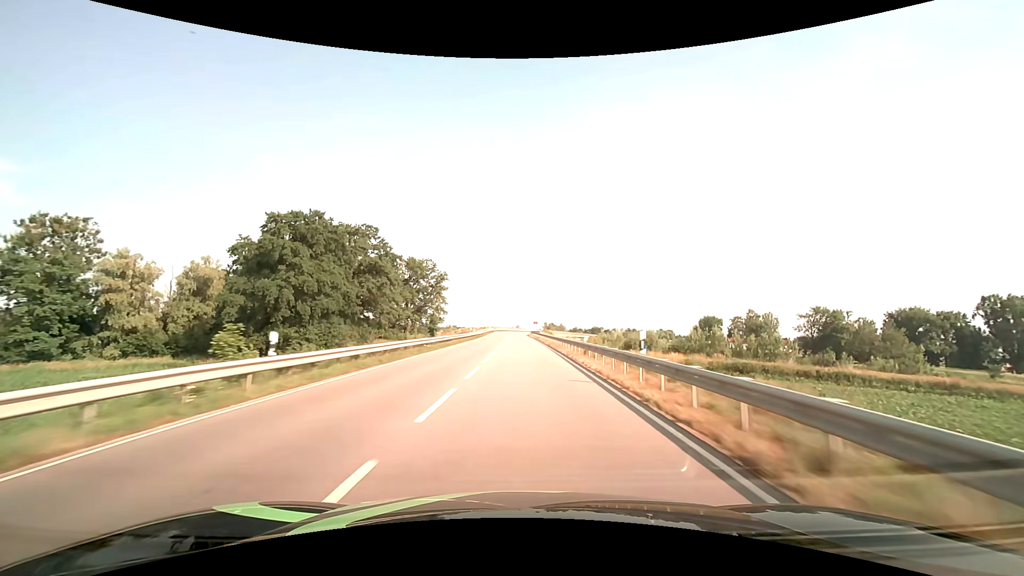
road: secondary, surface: asphalt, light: Day
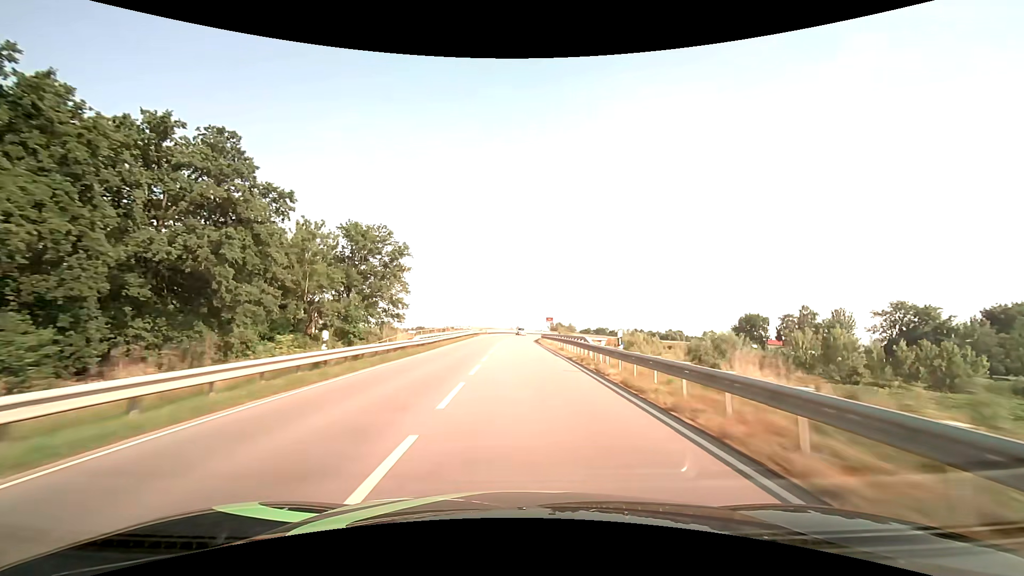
(0.0, +47.3) m; 0°
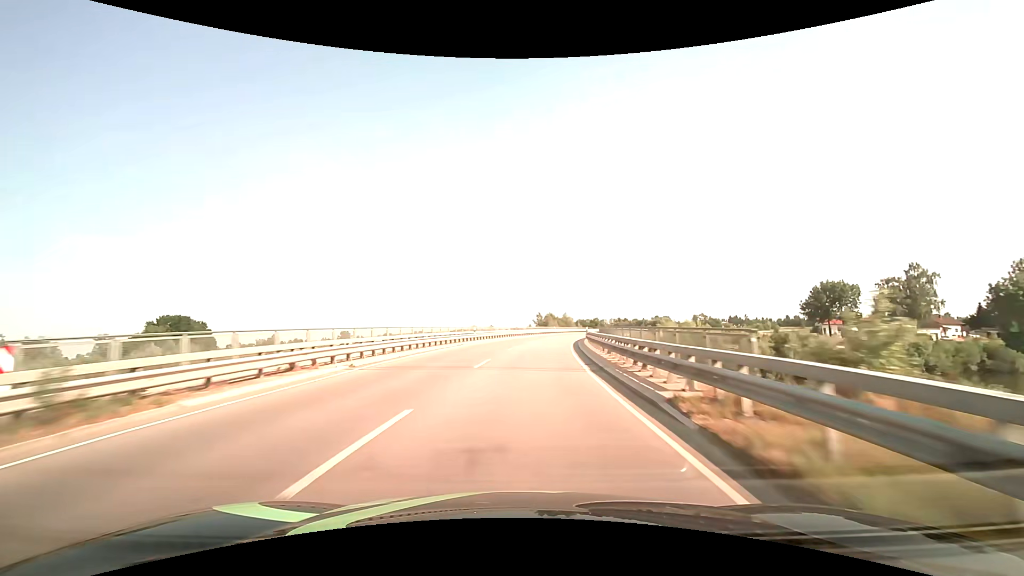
(+0.8, +73.6) m; +3°
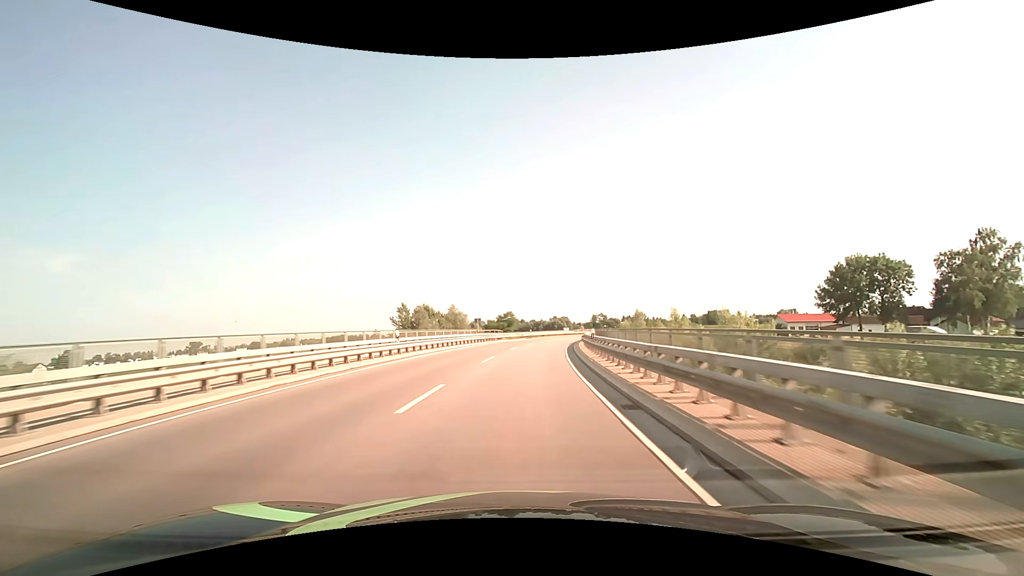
(+7.1, +67.0) m; +12°
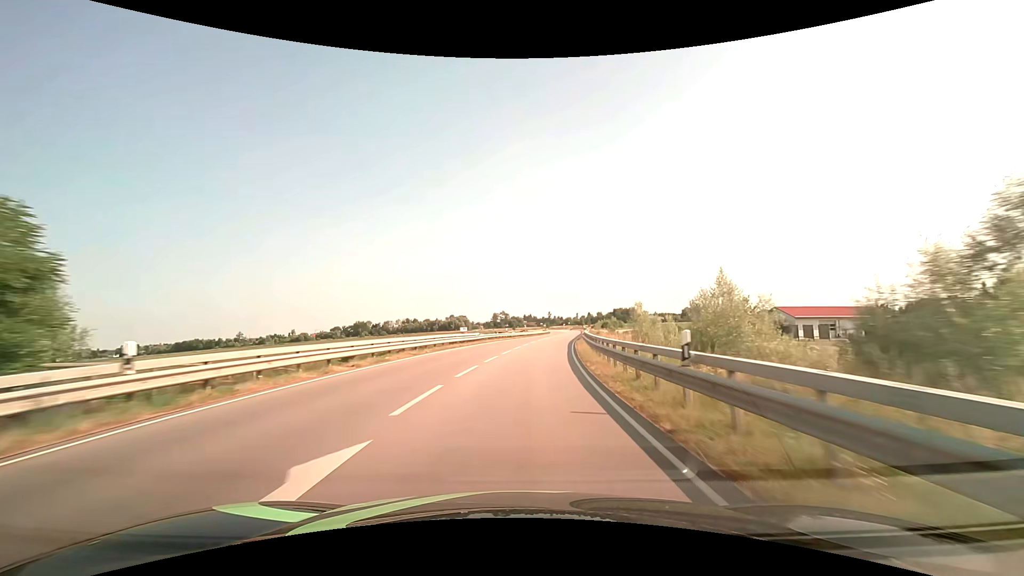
(+6.5, +66.4) m; +12°
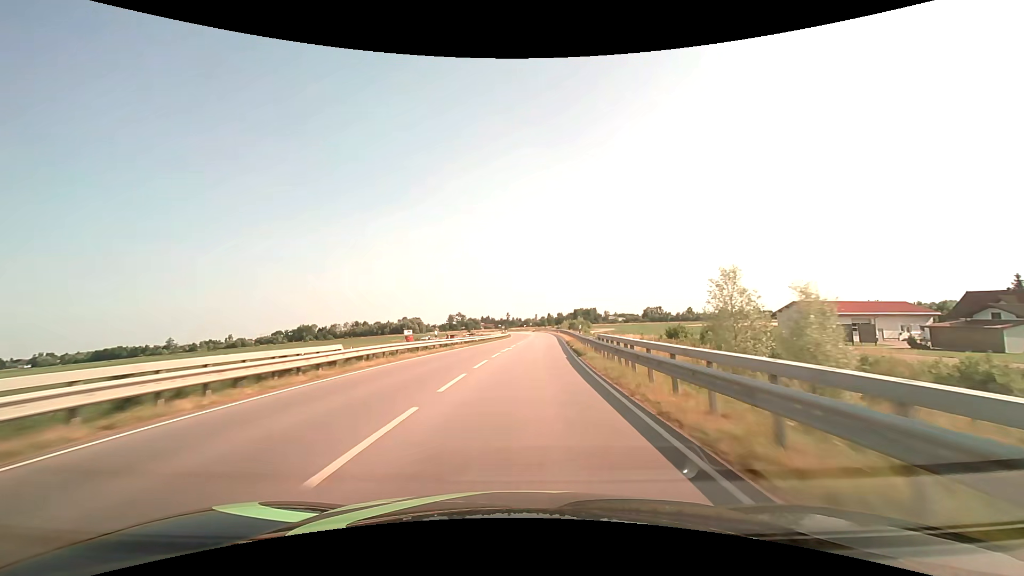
(+1.1, +27.1) m; +5°
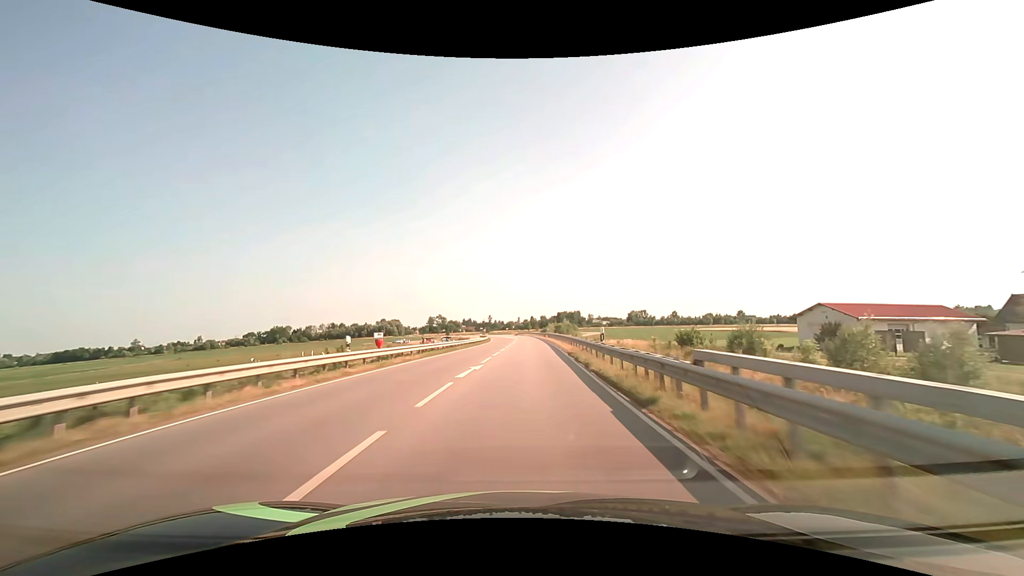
(+0.3, +13.7) m; +2°
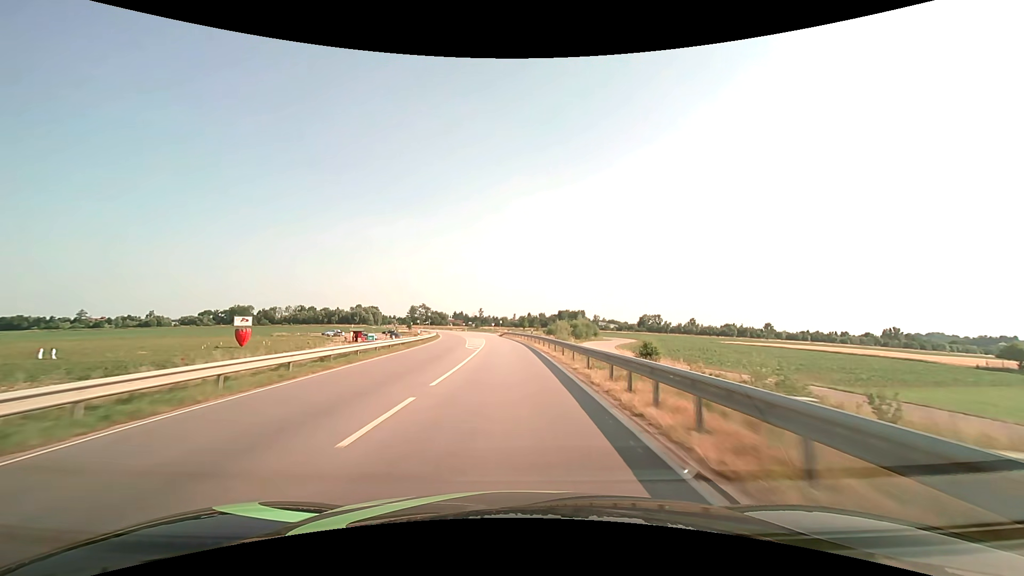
(+1.8, +69.1) m; +1°
